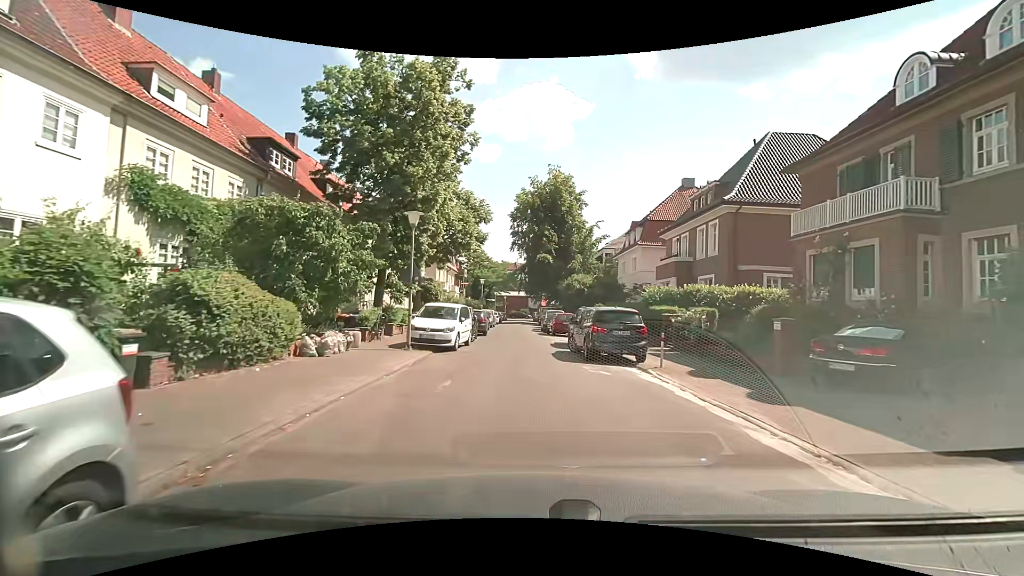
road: residential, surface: asphalt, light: Day
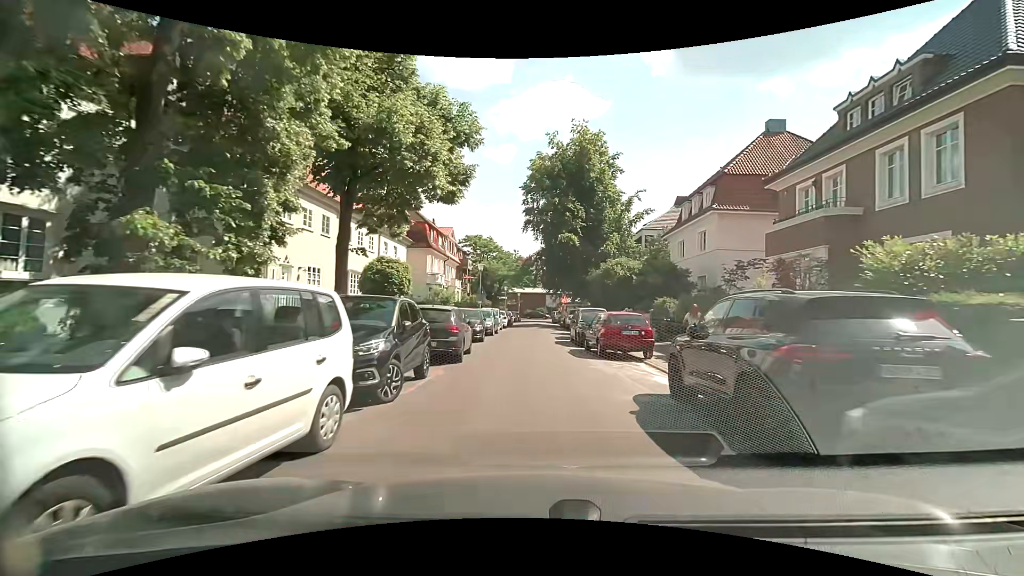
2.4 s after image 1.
(0.0, +15.3) m; -1°
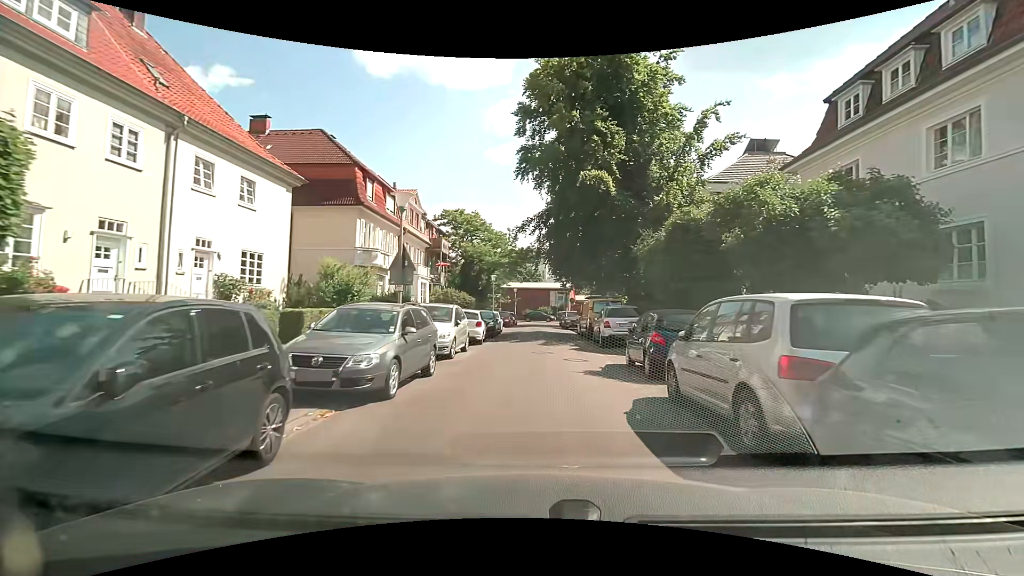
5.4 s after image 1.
(-0.1, +20.4) m; 0°
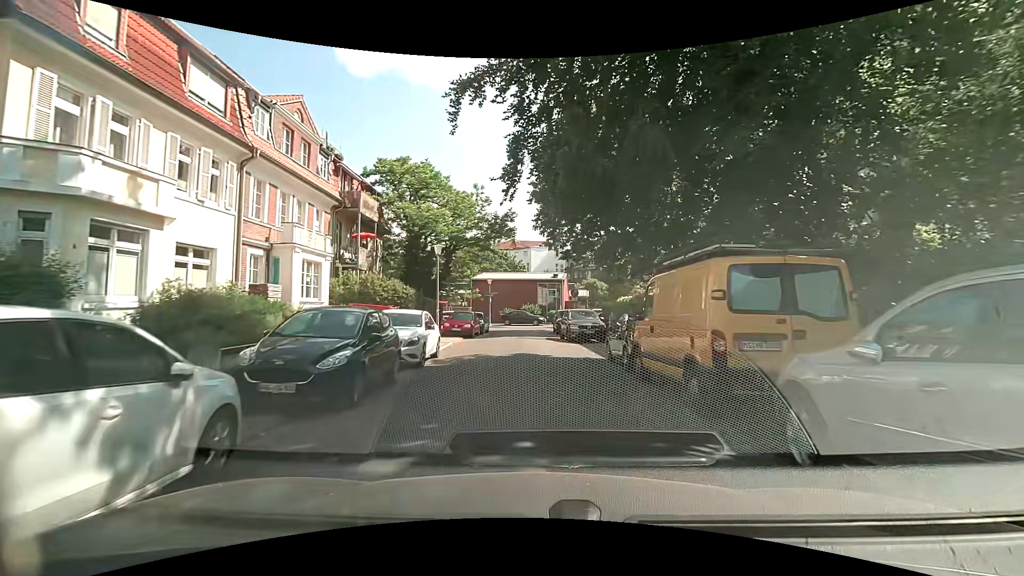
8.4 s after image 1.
(+0.2, +19.4) m; +2°
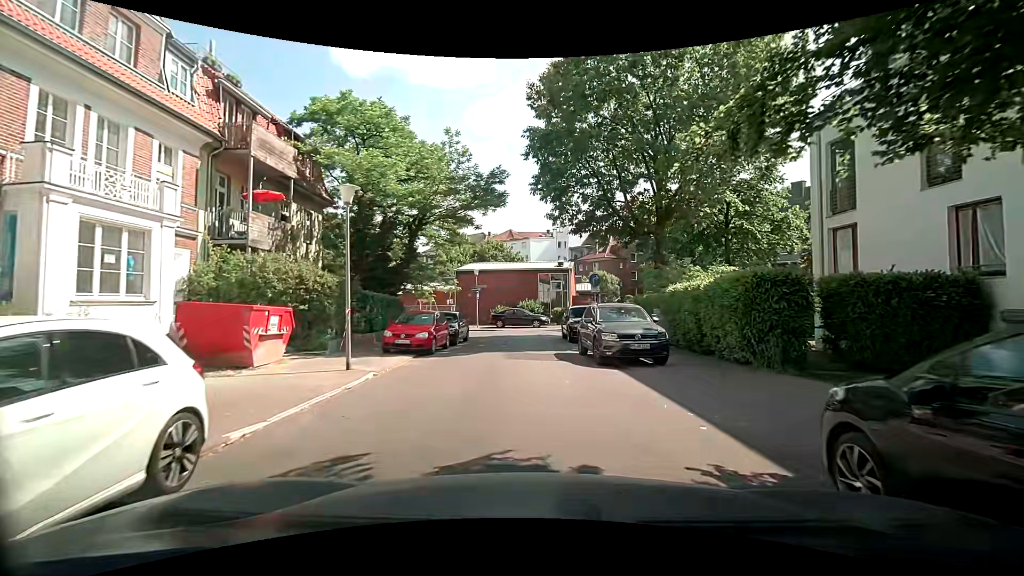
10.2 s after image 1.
(0.0, +11.2) m; -1°
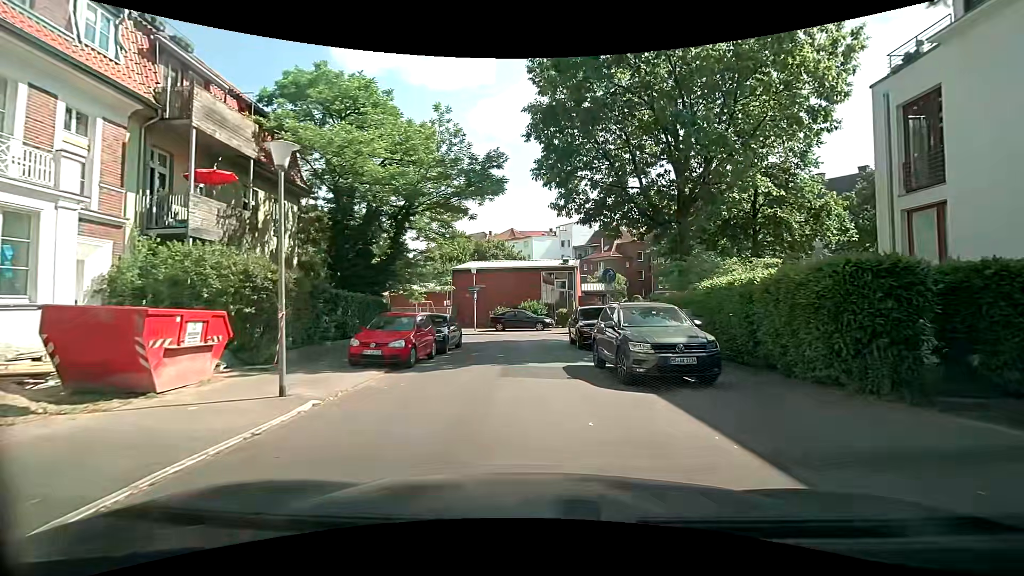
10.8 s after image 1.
(+0.1, +3.3) m; +1°
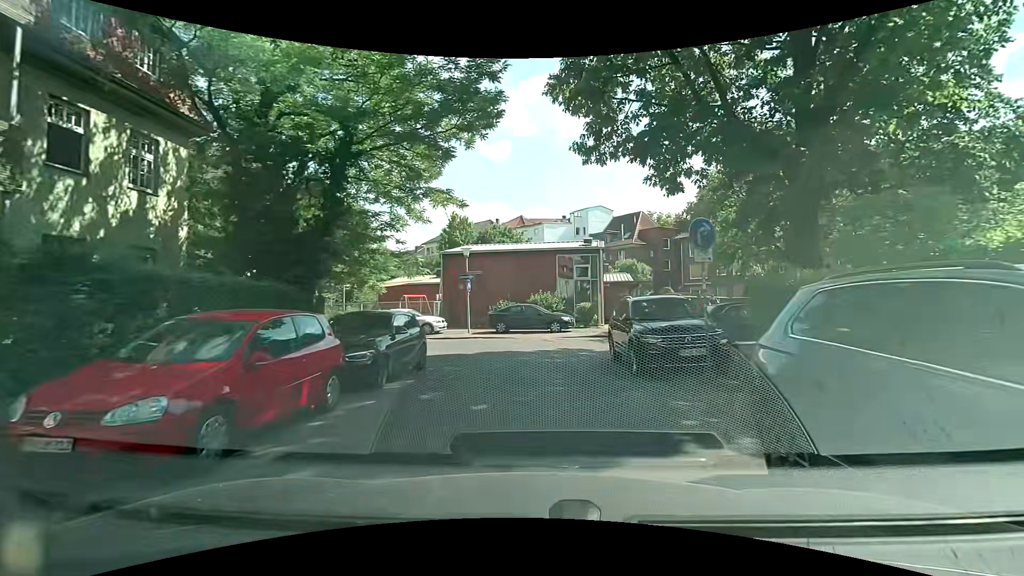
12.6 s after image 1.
(-0.1, +9.0) m; -1°
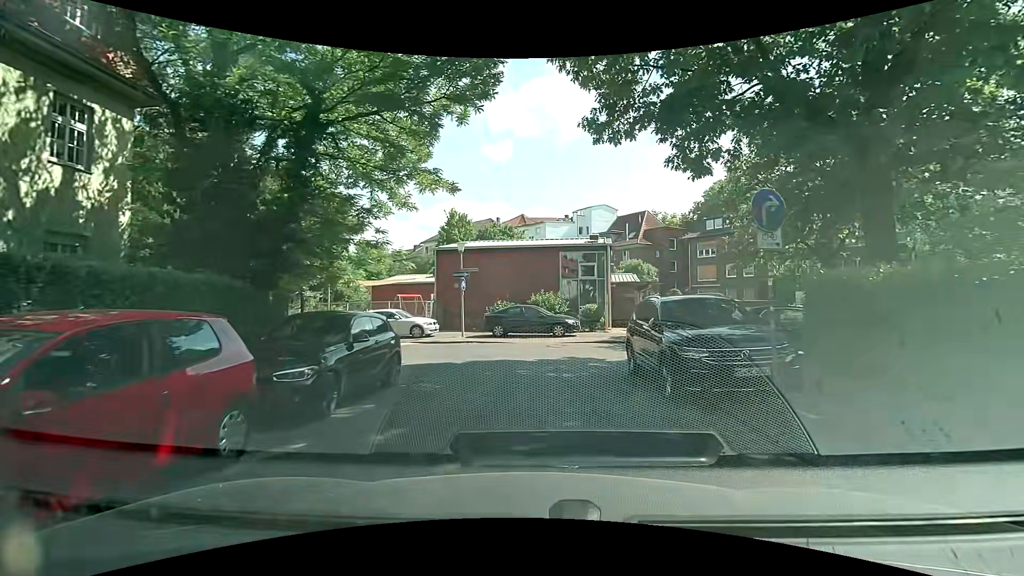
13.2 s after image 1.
(0.0, +2.5) m; +1°
